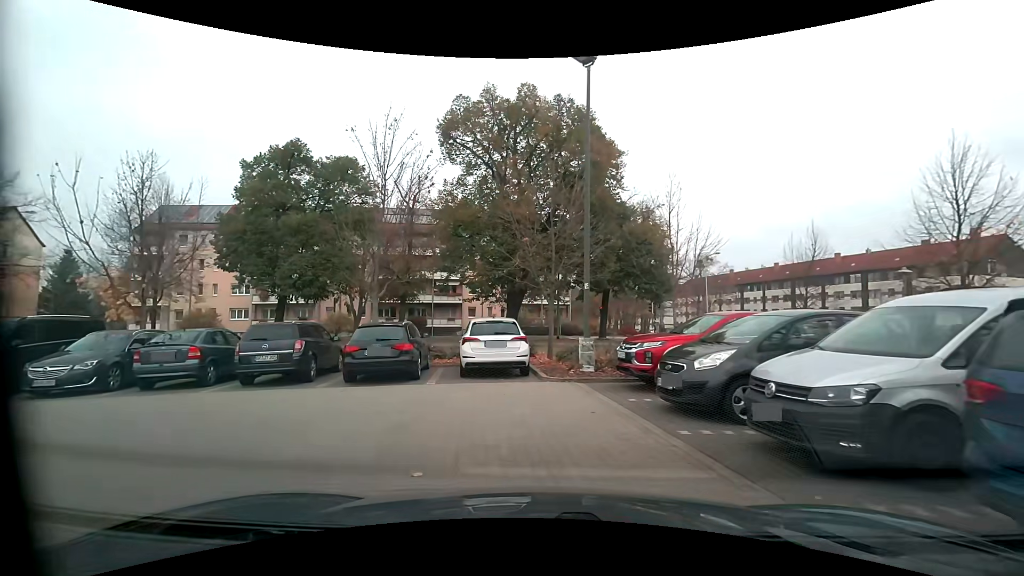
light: Day
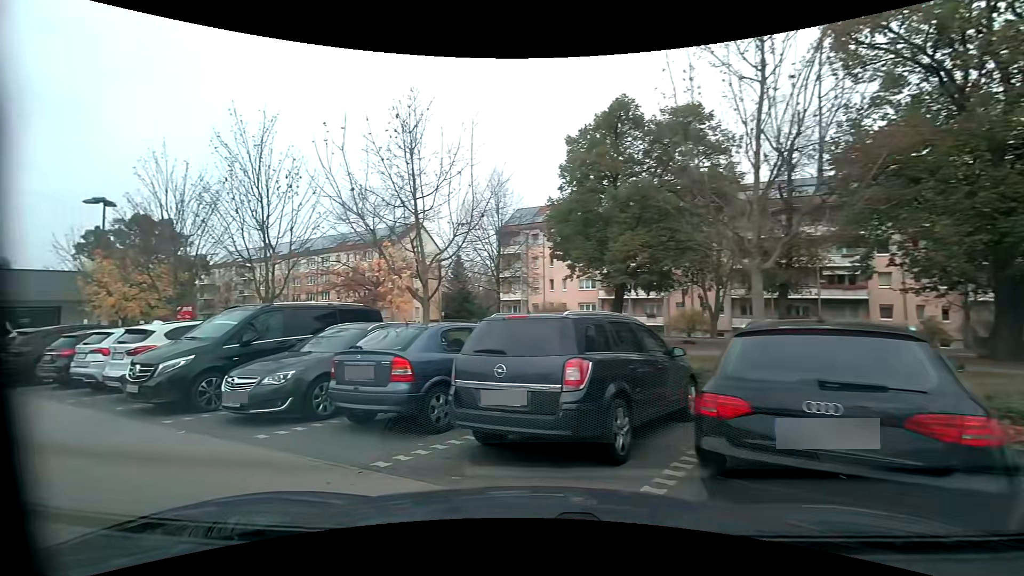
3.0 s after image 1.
(-1.5, +8.2) m; -38°
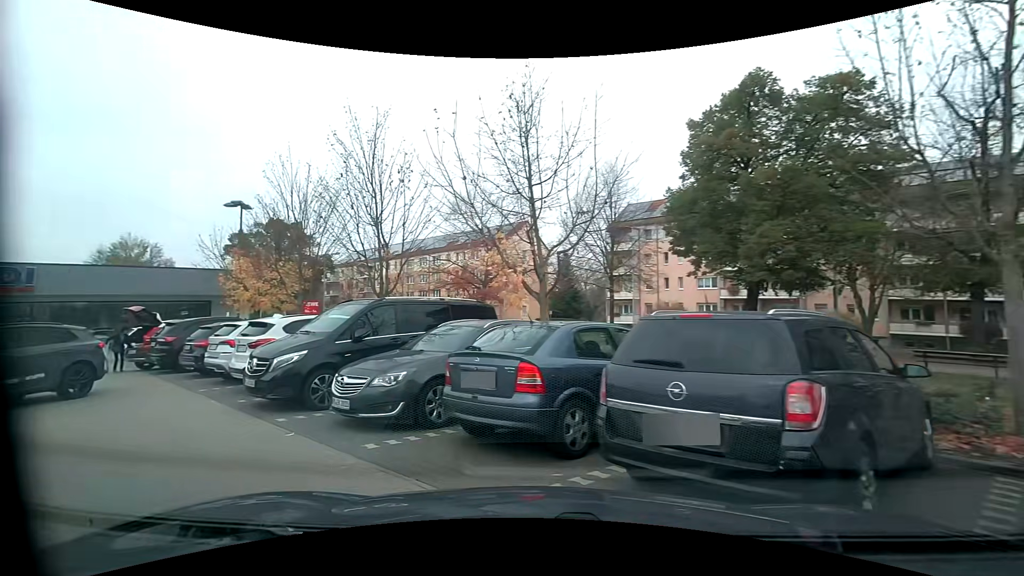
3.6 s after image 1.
(-0.1, +1.3) m; -12°
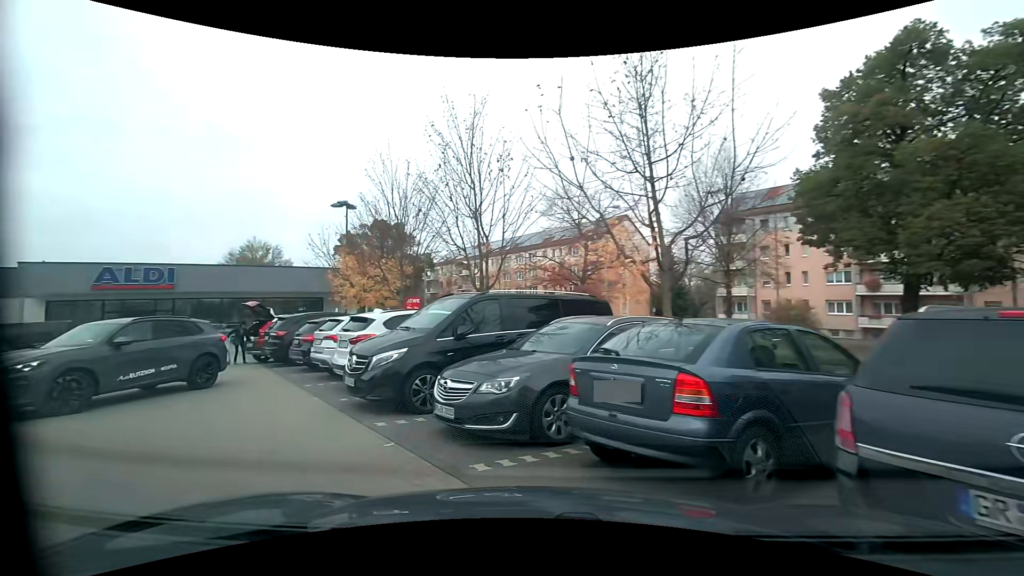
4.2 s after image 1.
(-0.1, +1.2) m; -10°
